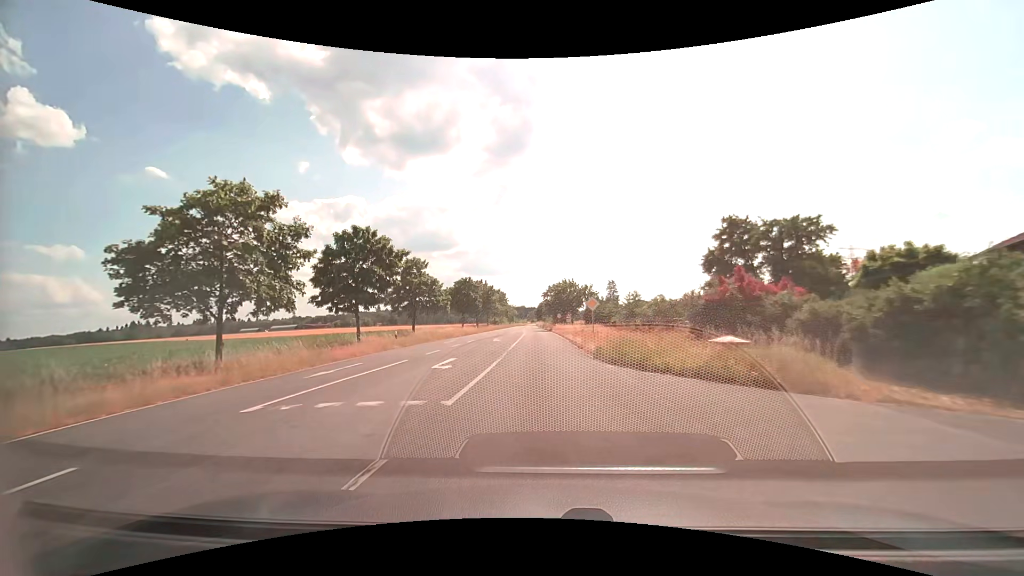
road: secondary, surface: asphalt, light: Day
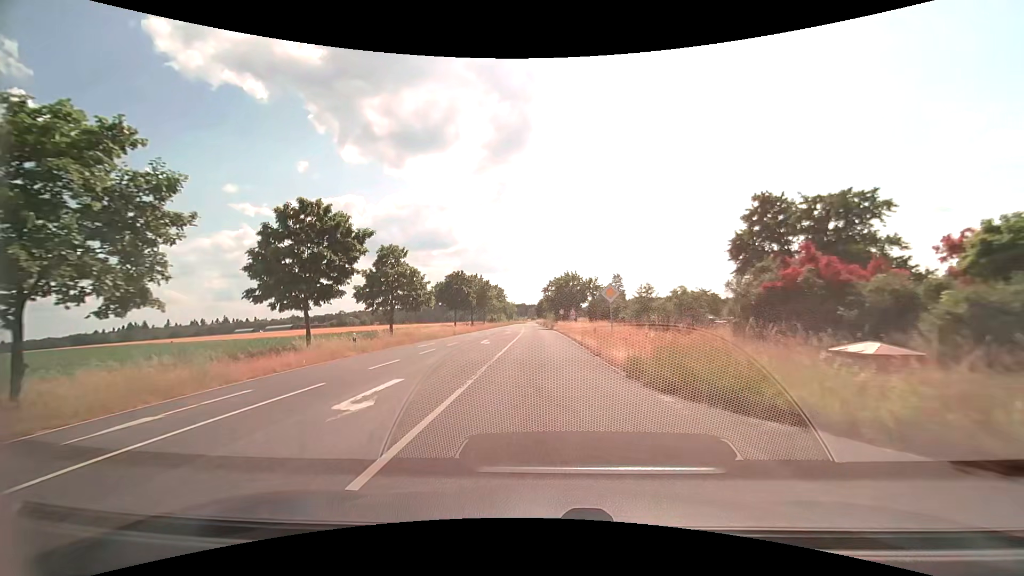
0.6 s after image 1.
(0.0, +7.3) m; 0°
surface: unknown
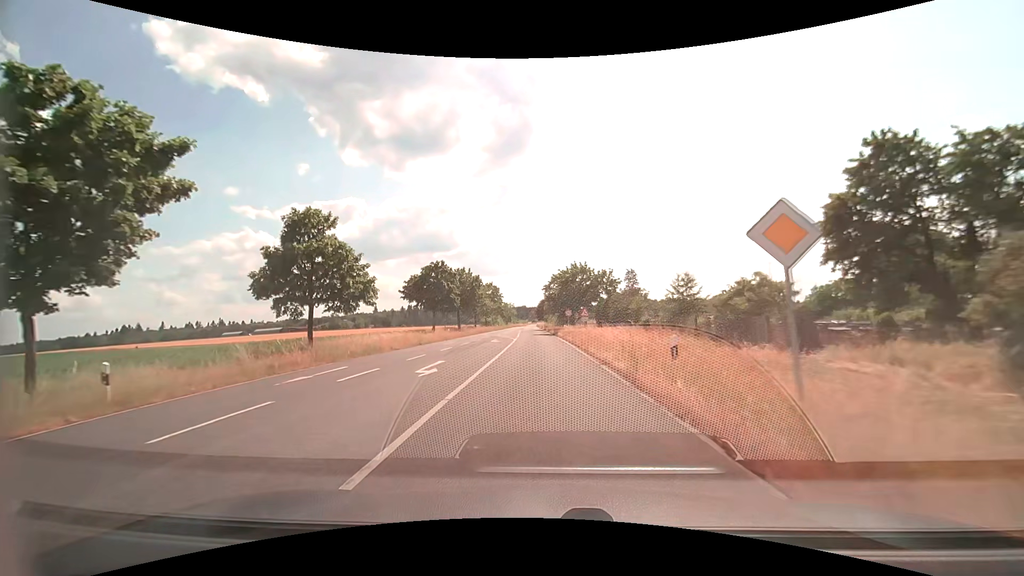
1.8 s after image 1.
(0.0, +14.5) m; 0°
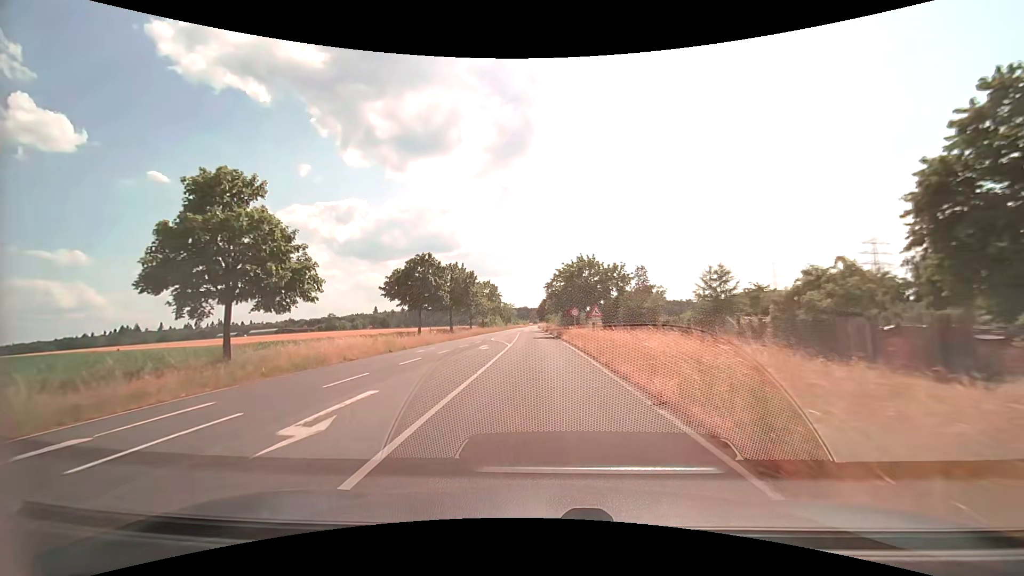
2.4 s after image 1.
(0.0, +7.2) m; 0°
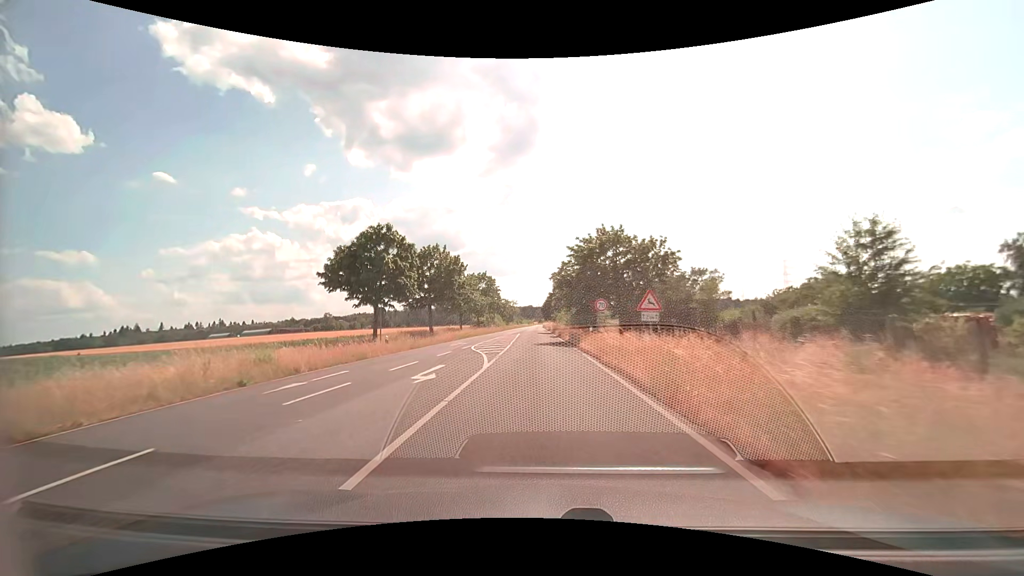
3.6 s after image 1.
(-0.1, +14.5) m; -1°
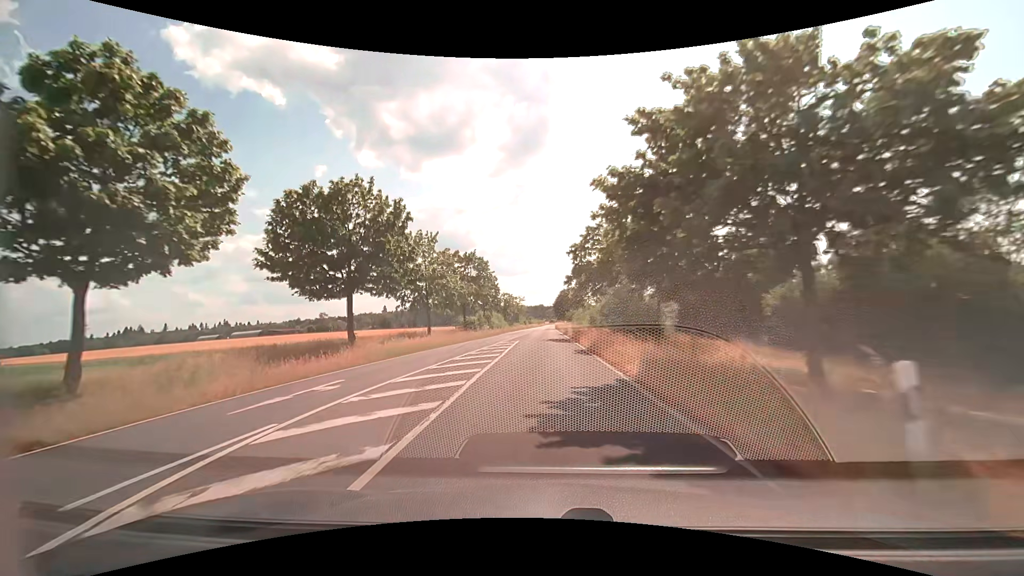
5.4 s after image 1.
(-0.2, +23.6) m; -1°
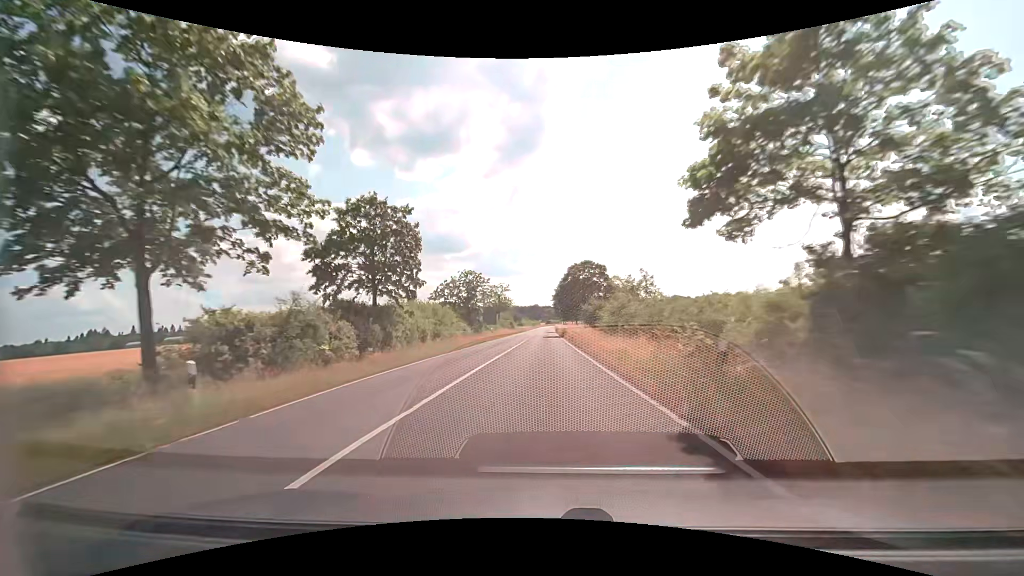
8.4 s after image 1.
(0.0, +46.1) m; +1°
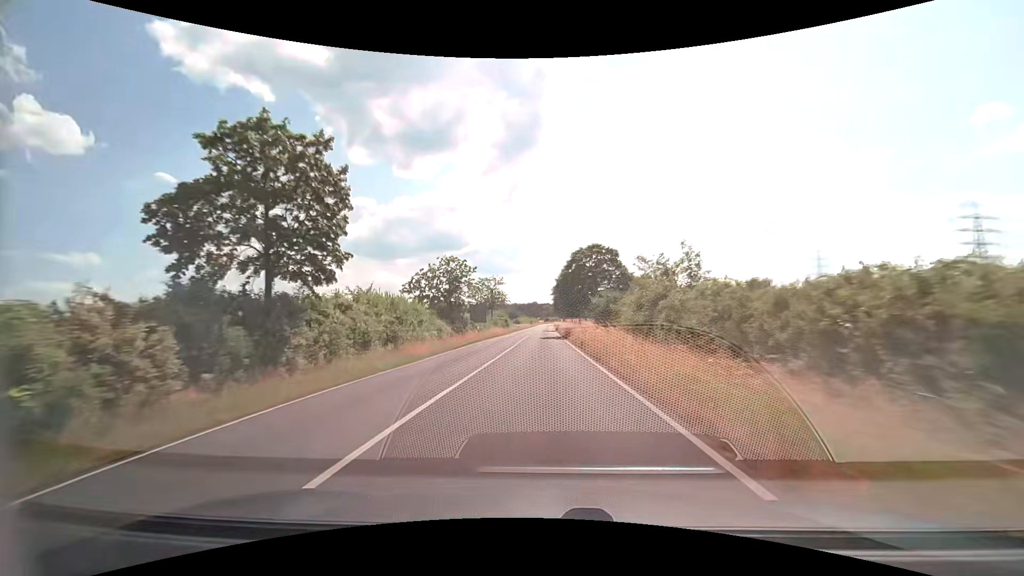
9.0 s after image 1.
(0.0, +10.1) m; 0°
(0, +10) (0, +20) (0, +30) (0, +40) (0, +50) (0, +60) (0, +70) (0, +80) (0, +90) (0, +100) m
